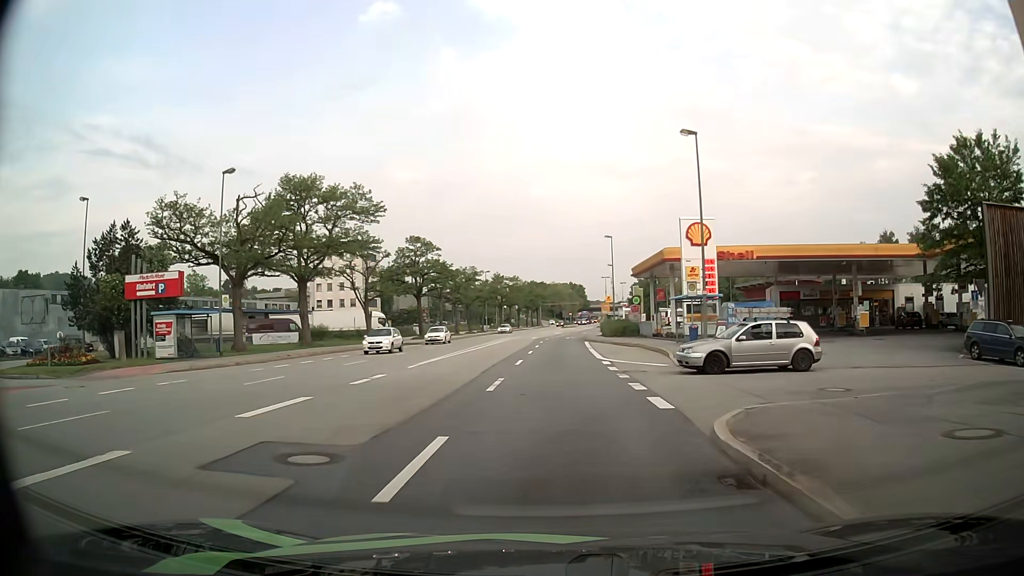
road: primary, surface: asphalt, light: Day
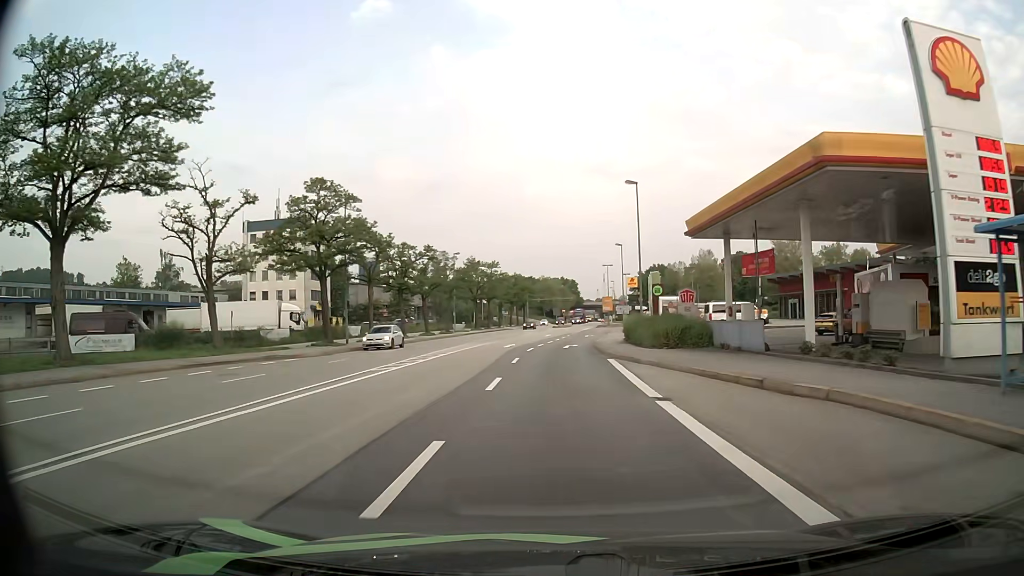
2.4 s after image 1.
(+0.3, +27.3) m; +1°
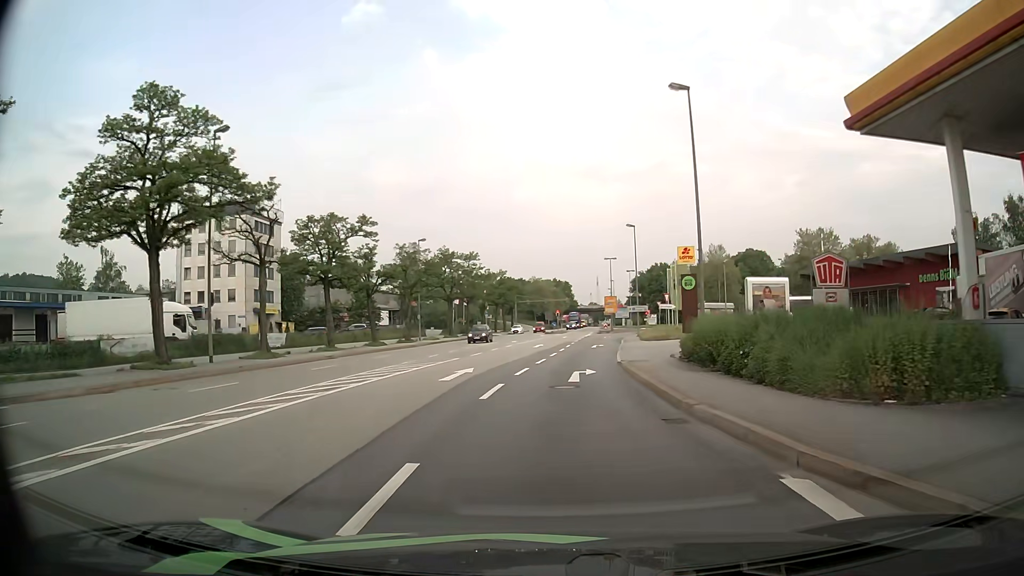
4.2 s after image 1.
(+0.1, +19.0) m; +1°
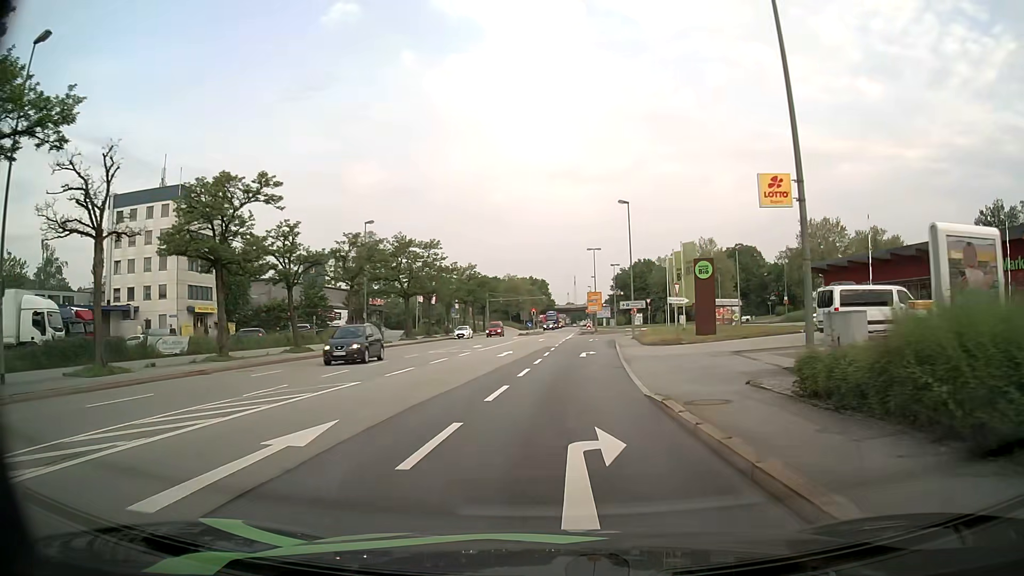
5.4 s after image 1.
(+0.1, +12.2) m; +1°
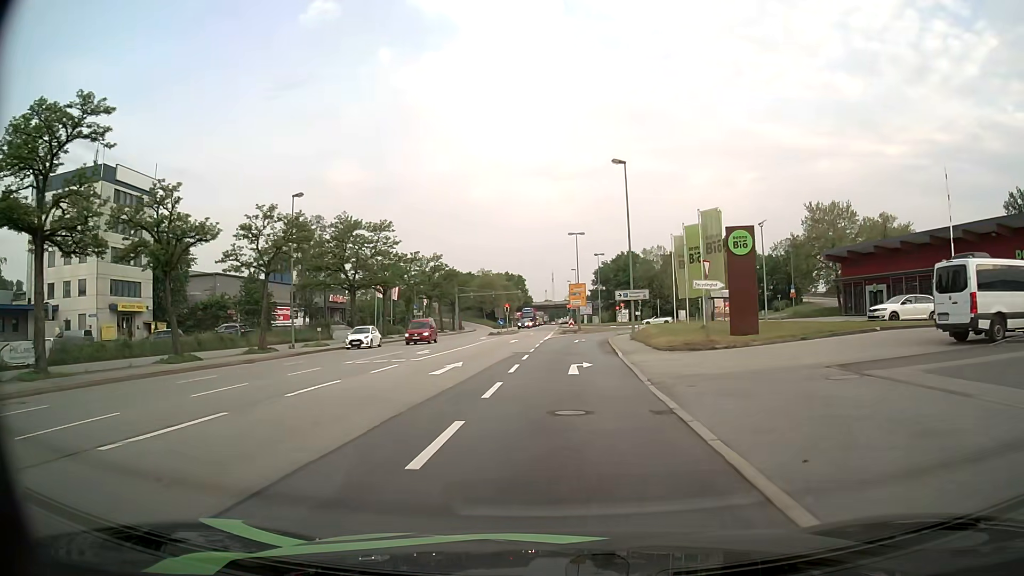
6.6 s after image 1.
(+0.4, +11.9) m; +3°
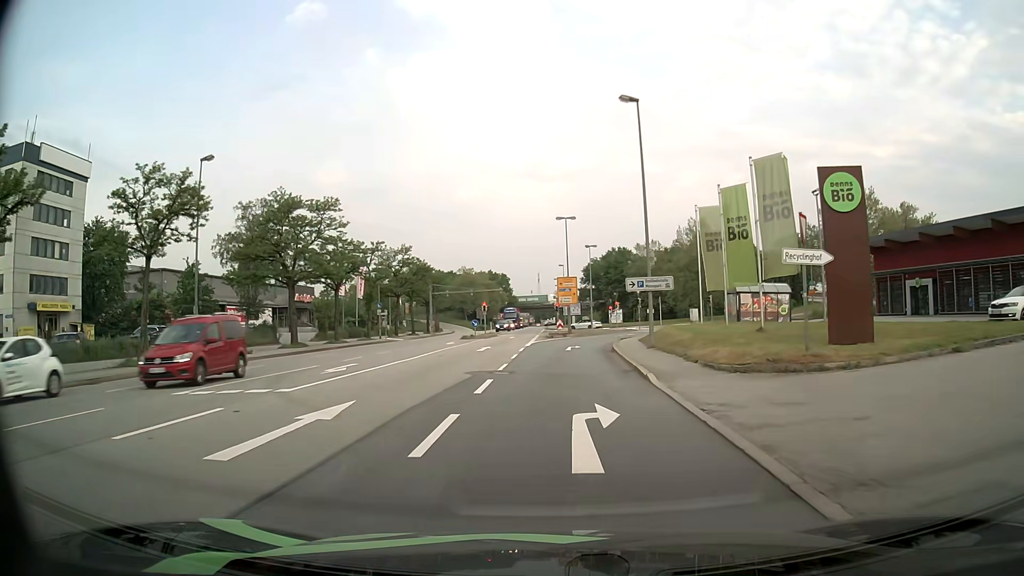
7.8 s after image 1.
(+0.1, +11.4) m; +1°
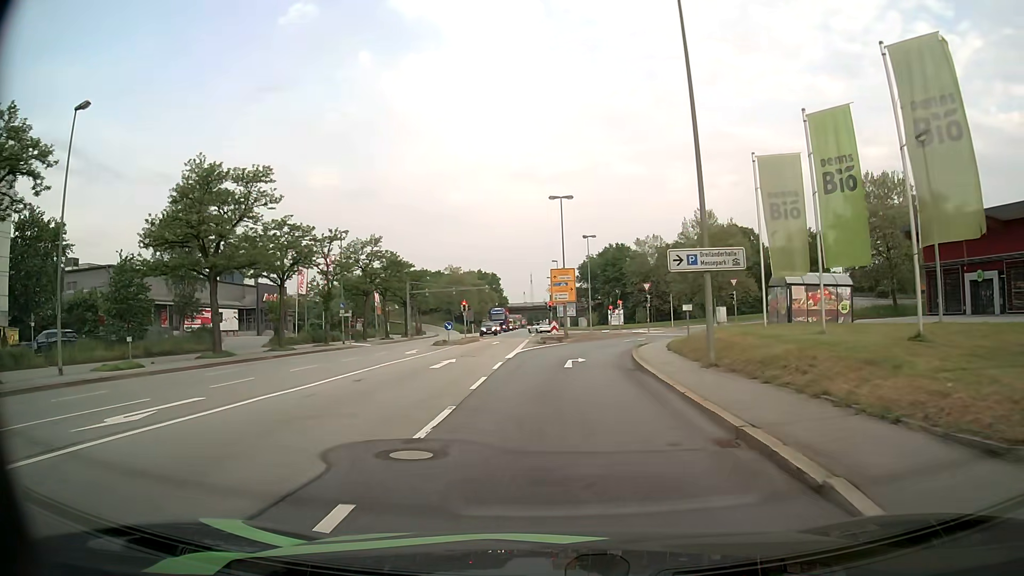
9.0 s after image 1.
(+0.1, +10.8) m; +1°
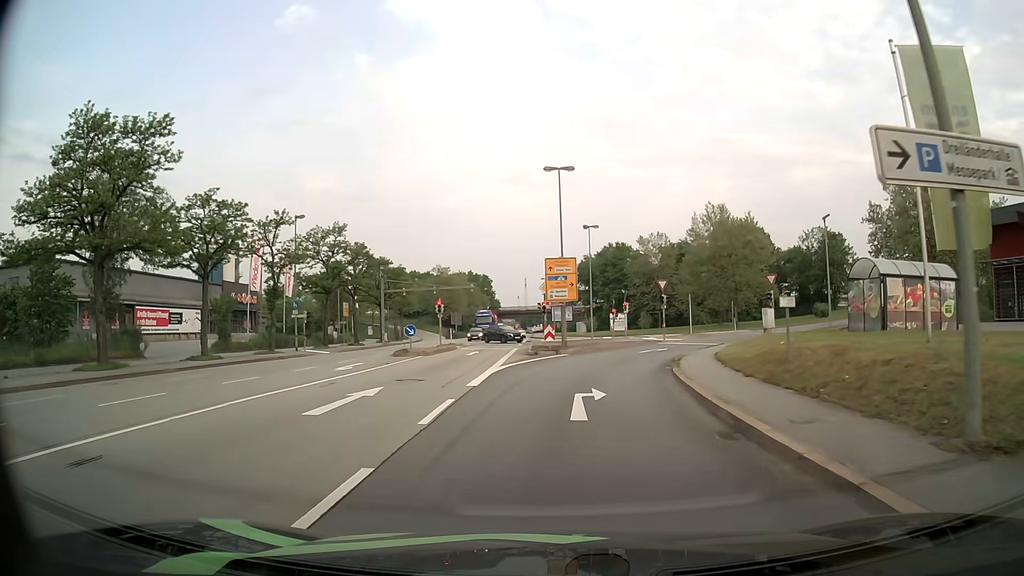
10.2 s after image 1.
(0.0, +10.6) m; 0°
(0, +10) (+1, +20) (+3, +30) (+6, +39) (+12, +47) (+19, +54) (+27, +60) (+36, +66) (+44, +72) (+51, +79) m
